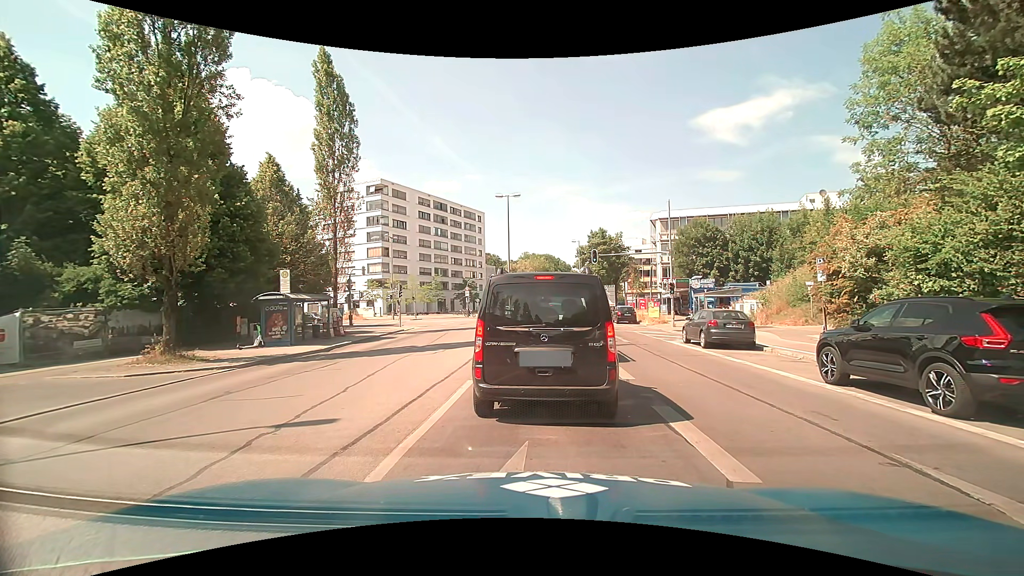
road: secondary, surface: asphalt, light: Day
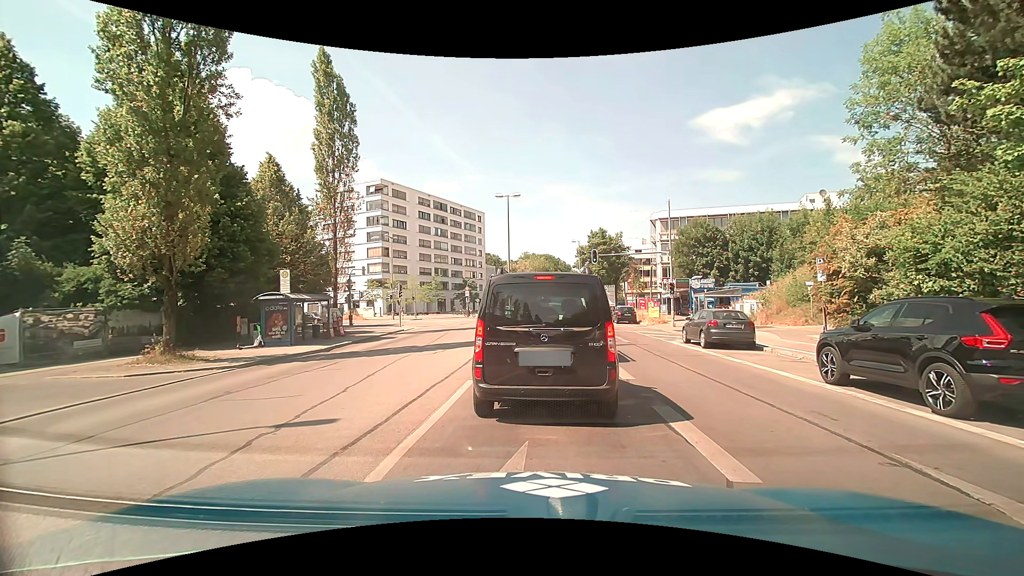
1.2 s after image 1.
(0.0, 0.0) m; 0°
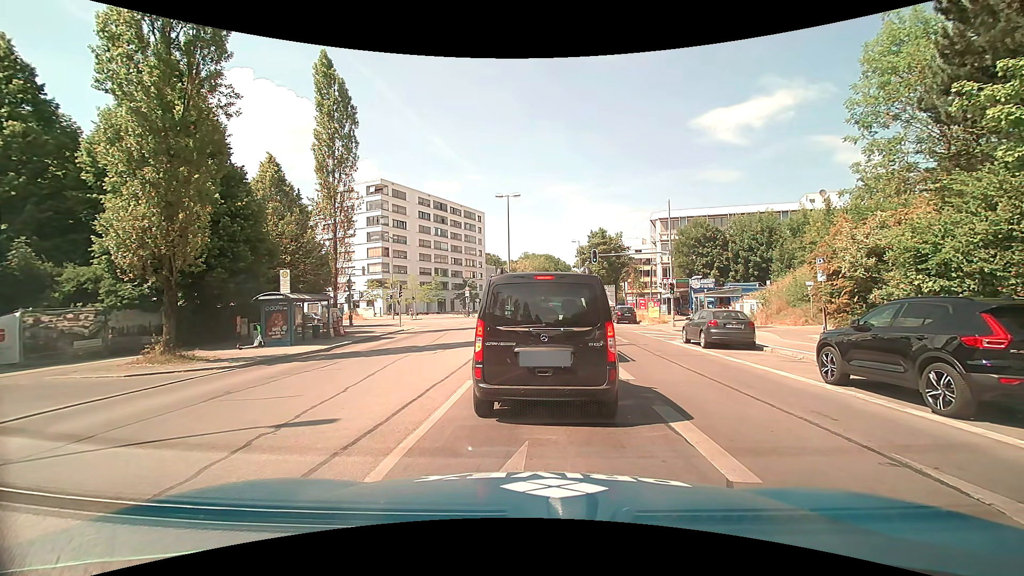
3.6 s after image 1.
(0.0, 0.0) m; 0°
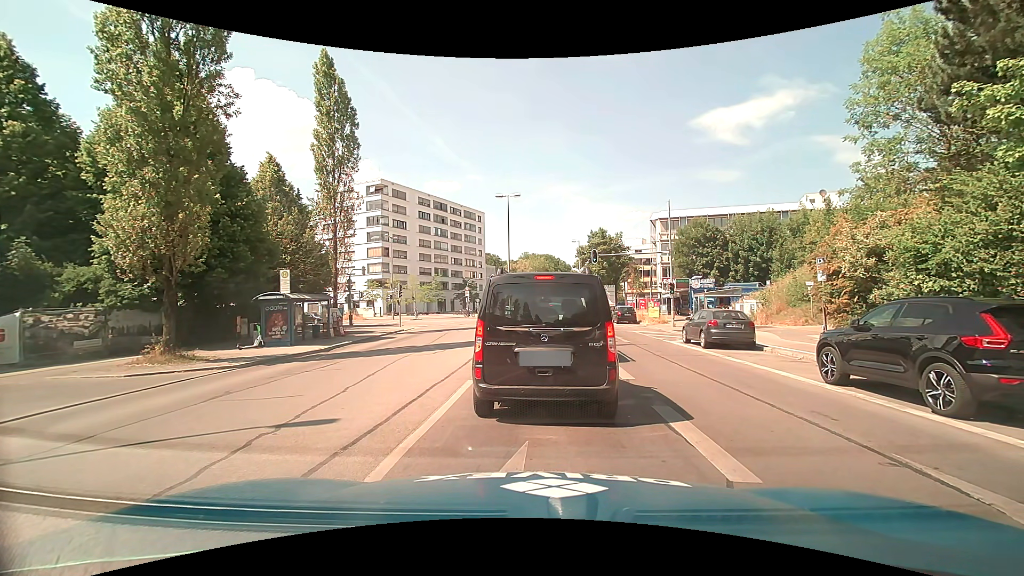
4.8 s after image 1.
(0.0, 0.0) m; 0°
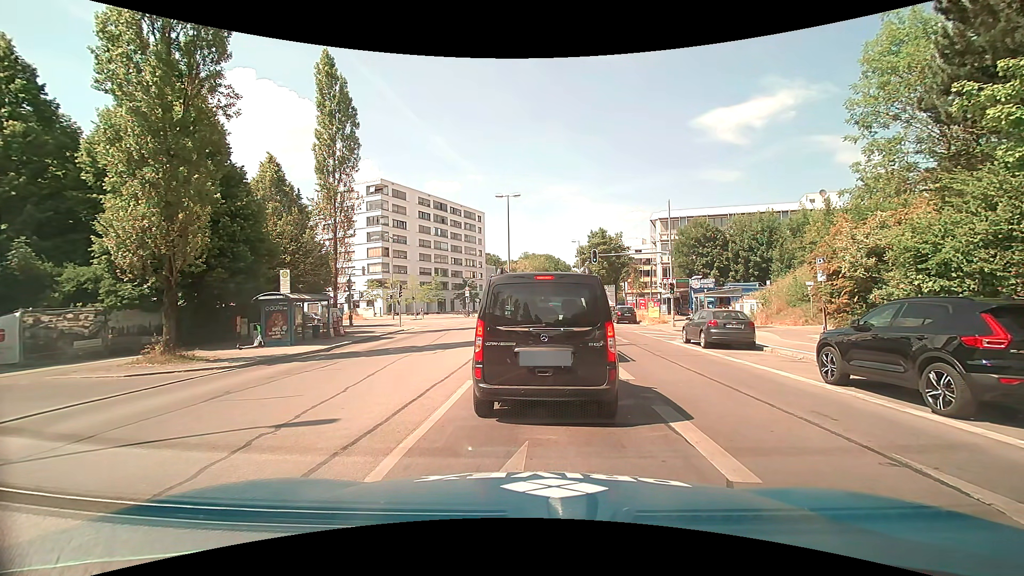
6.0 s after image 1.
(0.0, 0.0) m; 0°
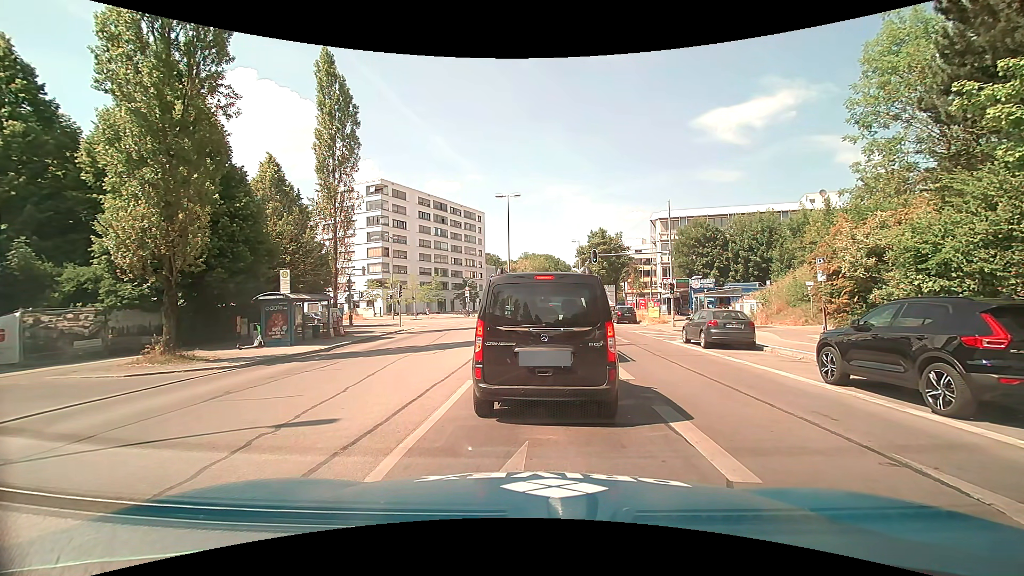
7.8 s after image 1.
(0.0, 0.0) m; 0°
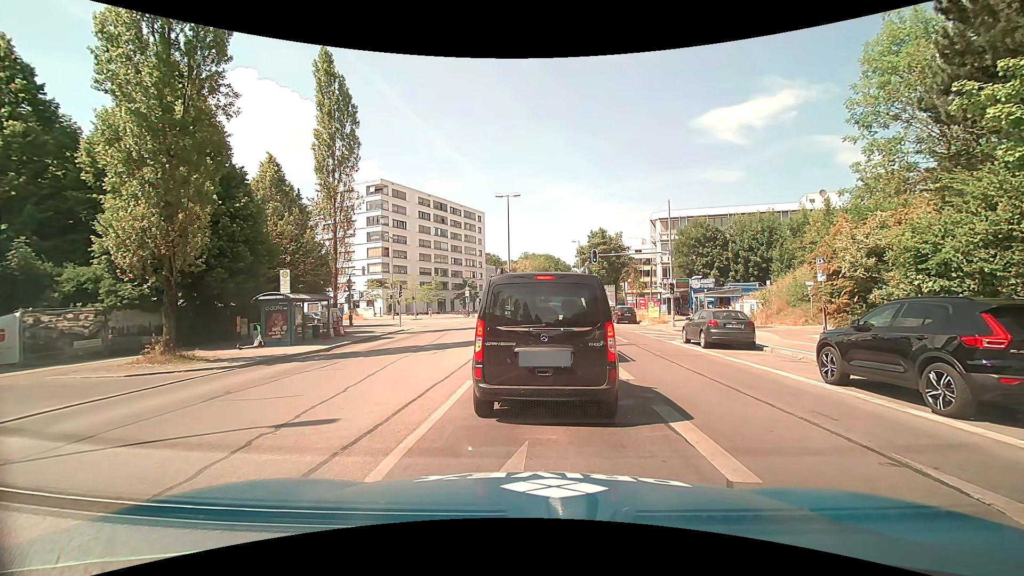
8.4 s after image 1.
(0.0, 0.0) m; 0°
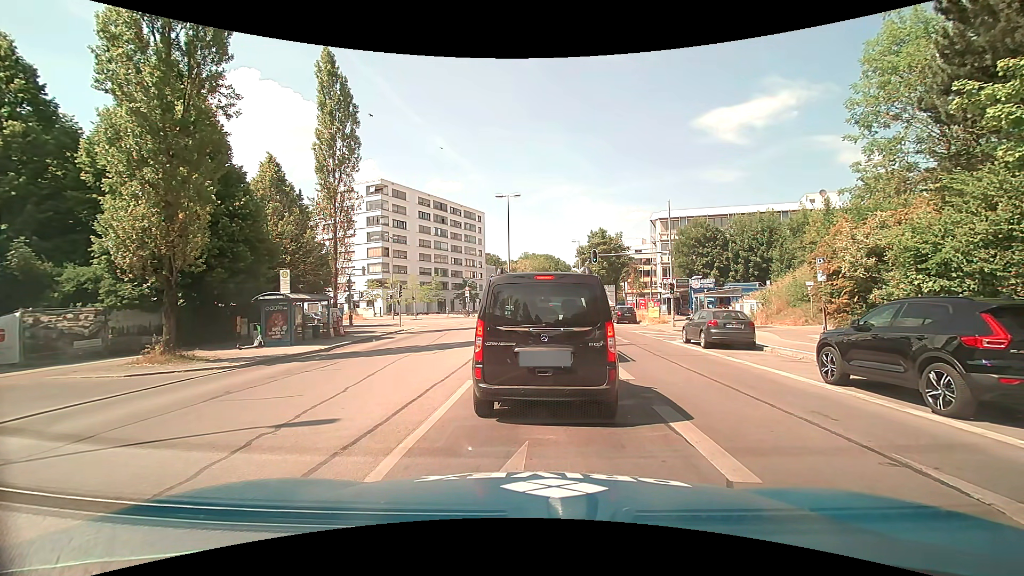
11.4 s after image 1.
(0.0, 0.0) m; 0°
